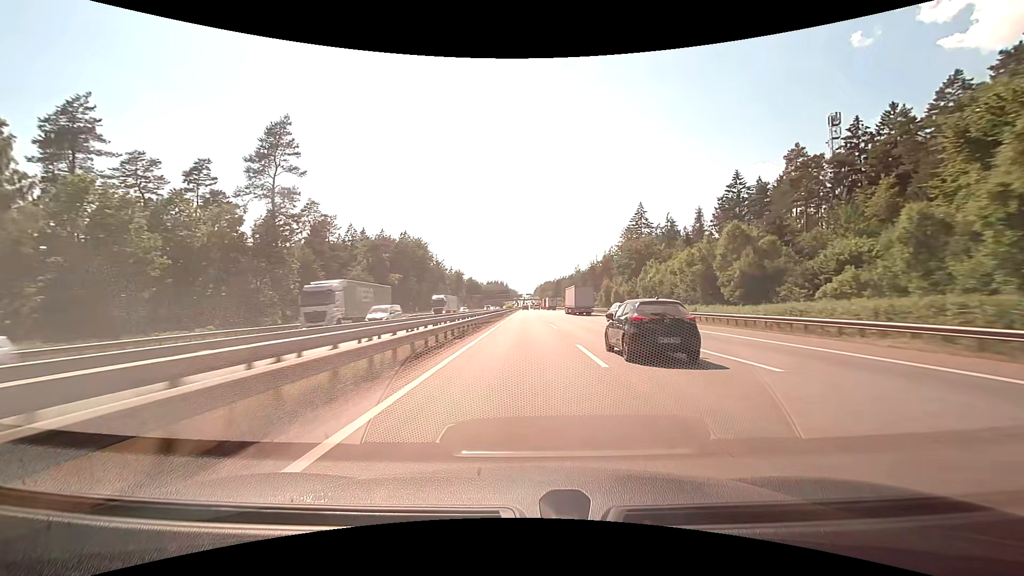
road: motorway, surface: concrete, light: Day
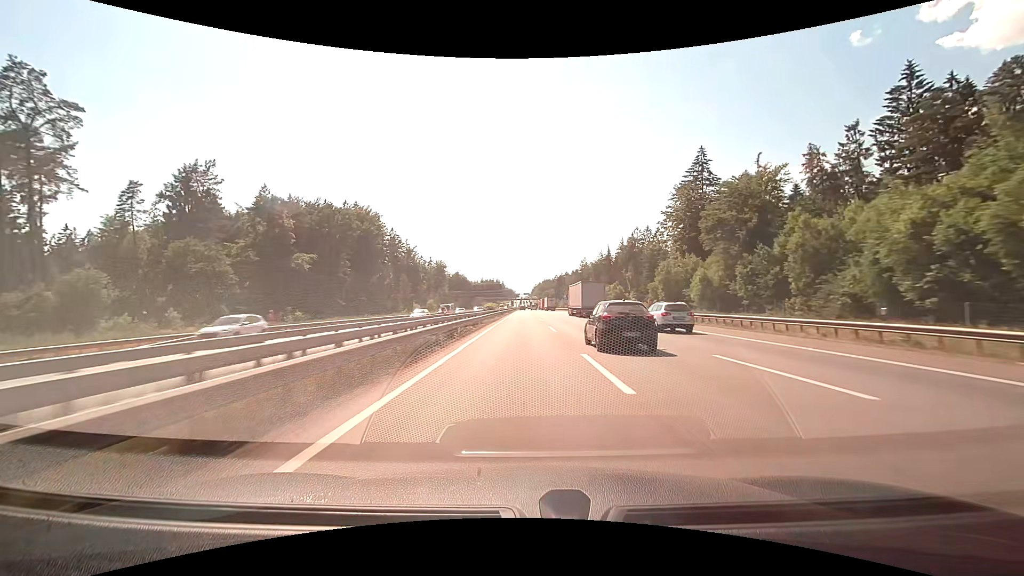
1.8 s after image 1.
(+0.1, +57.6) m; 0°
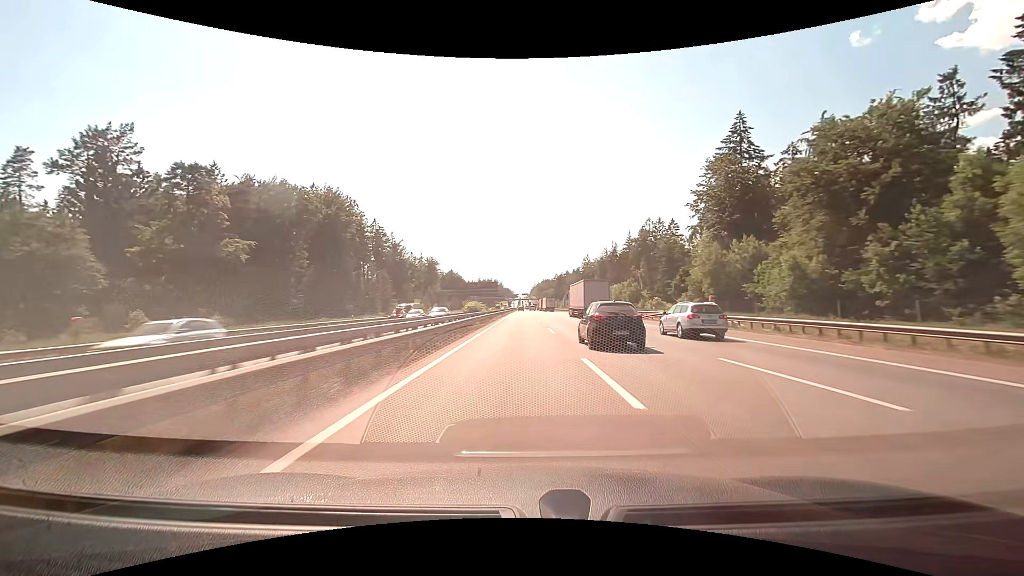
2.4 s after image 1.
(+0.1, +19.2) m; 0°
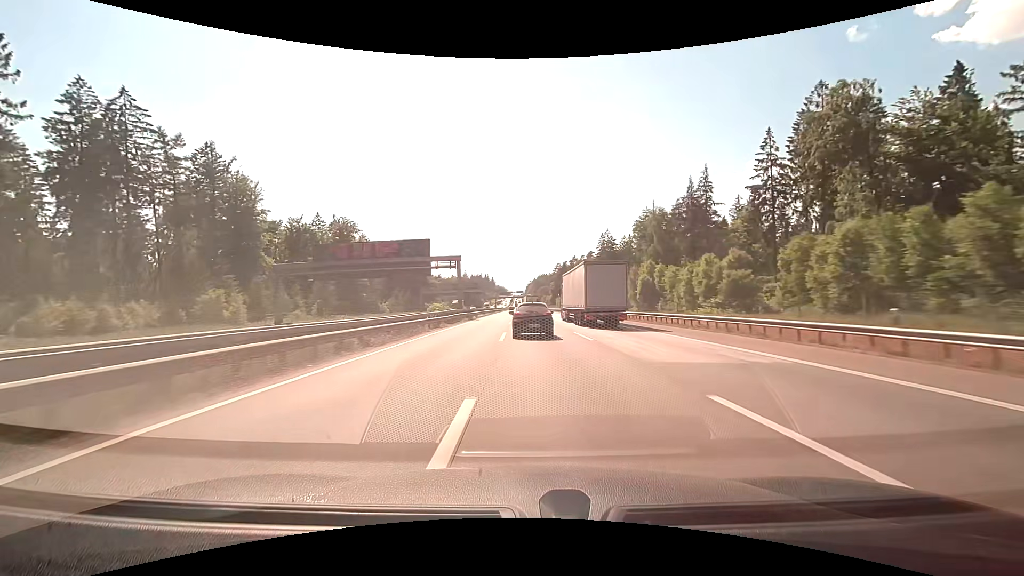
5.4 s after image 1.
(+1.7, +96.1) m; +1°
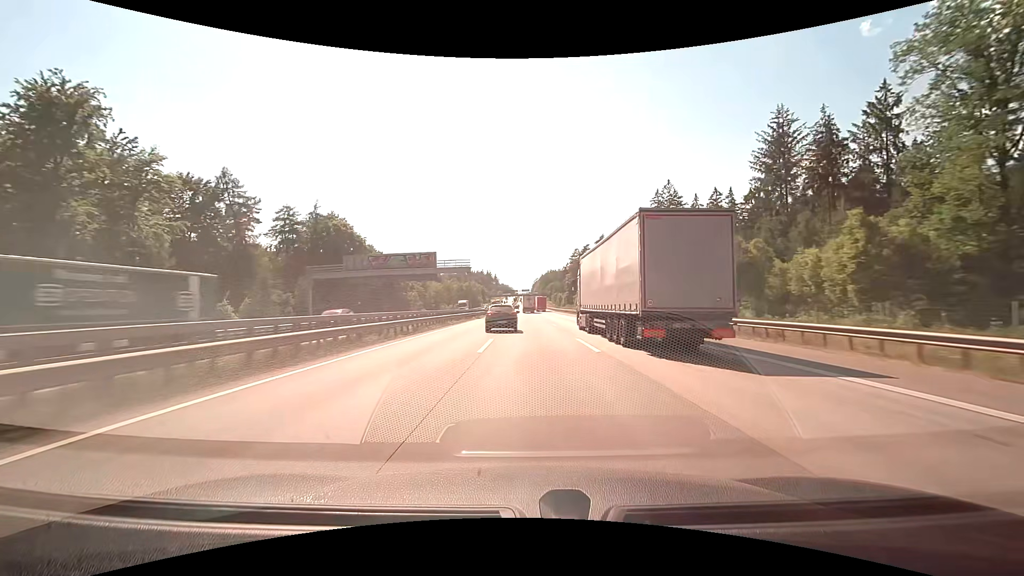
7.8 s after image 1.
(-0.6, +77.3) m; -1°
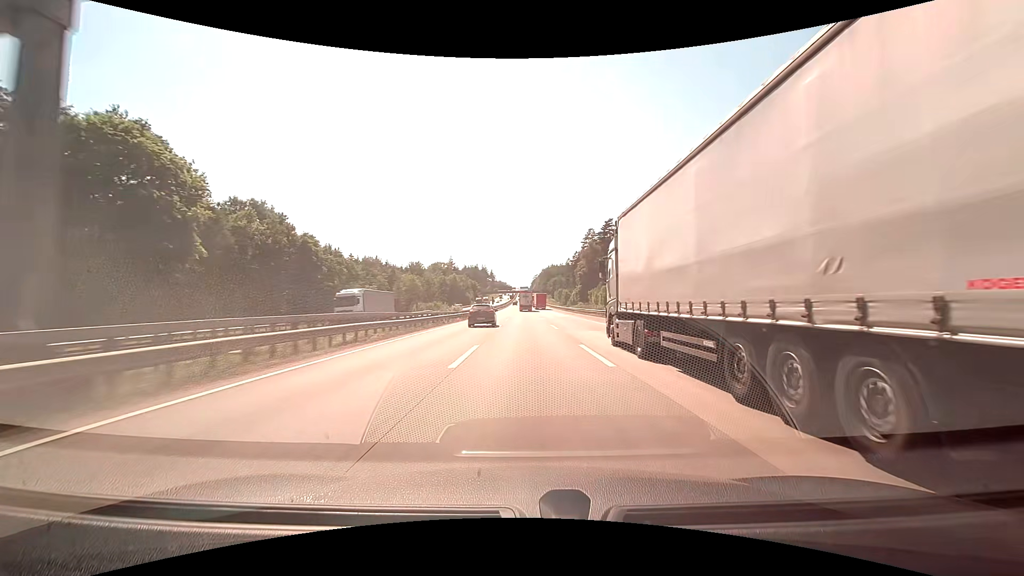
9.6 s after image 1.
(+0.1, +58.3) m; 0°
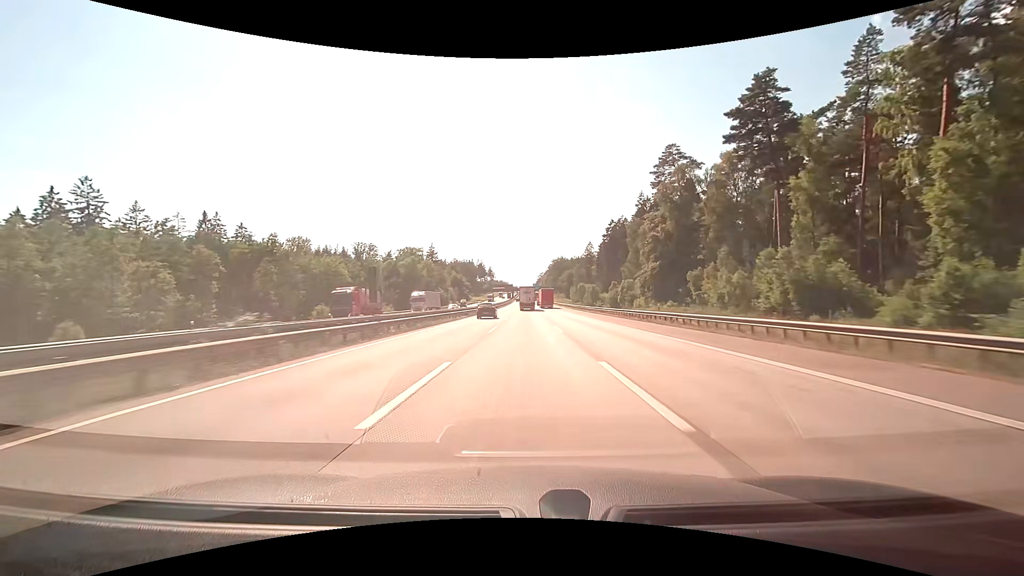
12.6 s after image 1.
(-0.3, +96.0) m; 0°
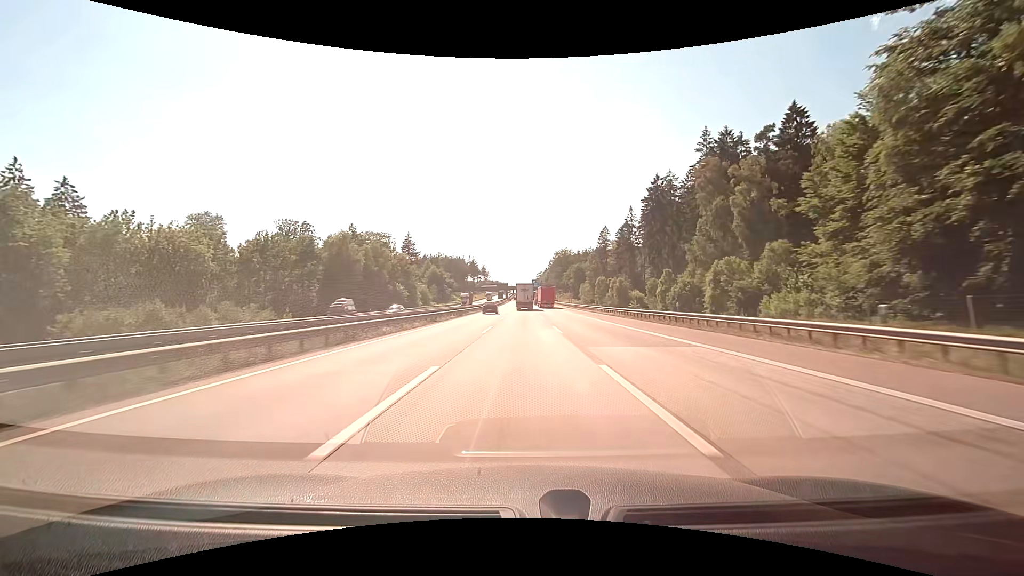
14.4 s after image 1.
(+0.1, +55.1) m; 0°
(0, +10) (0, +20) (0, +30) (0, +40) (0, +50) (0, +60) (0, +70) (0, +80) (0, +90) (0, +100) m
